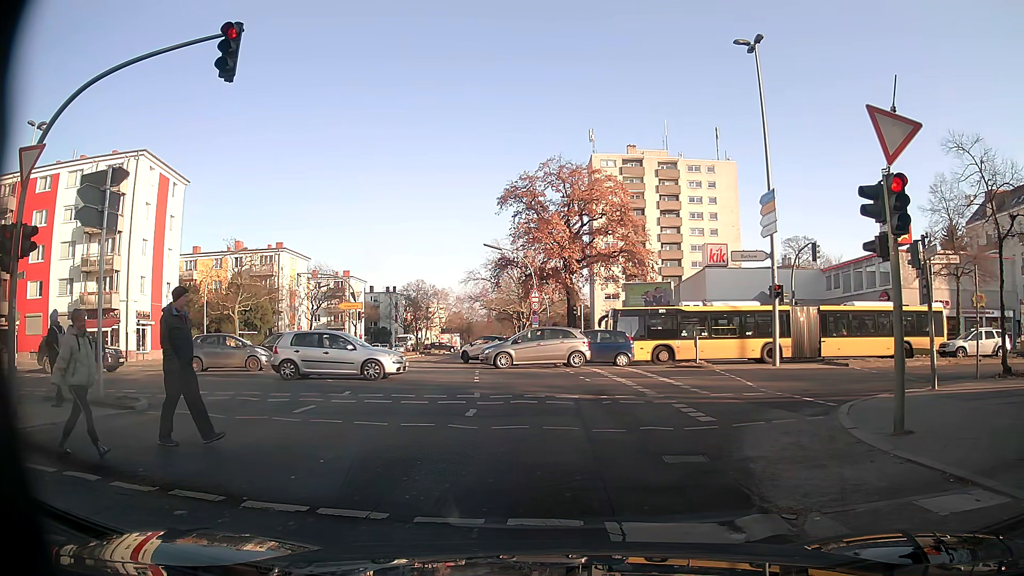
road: secondary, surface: asphalt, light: Day
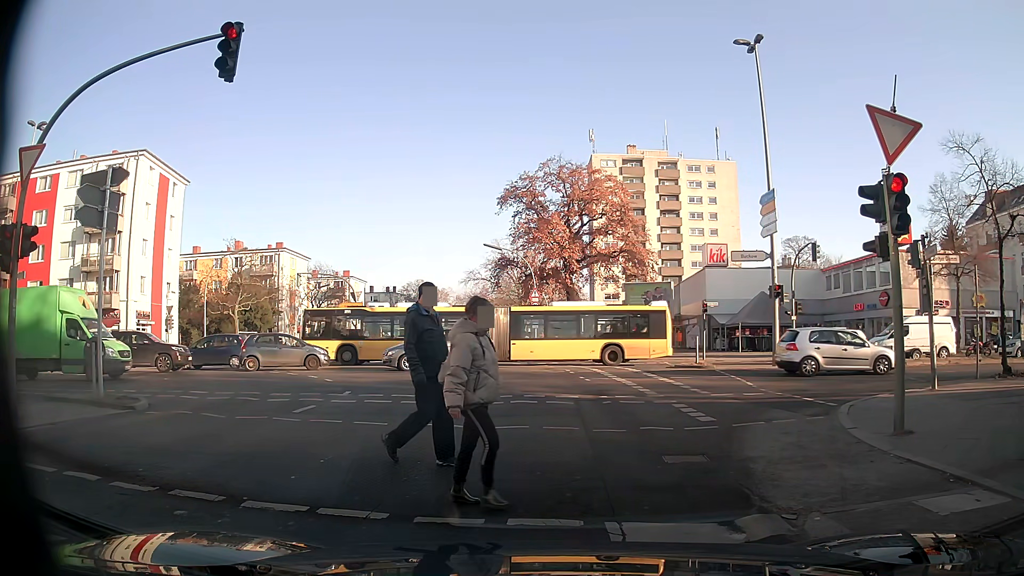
(0.0, 0.0) m; 0°
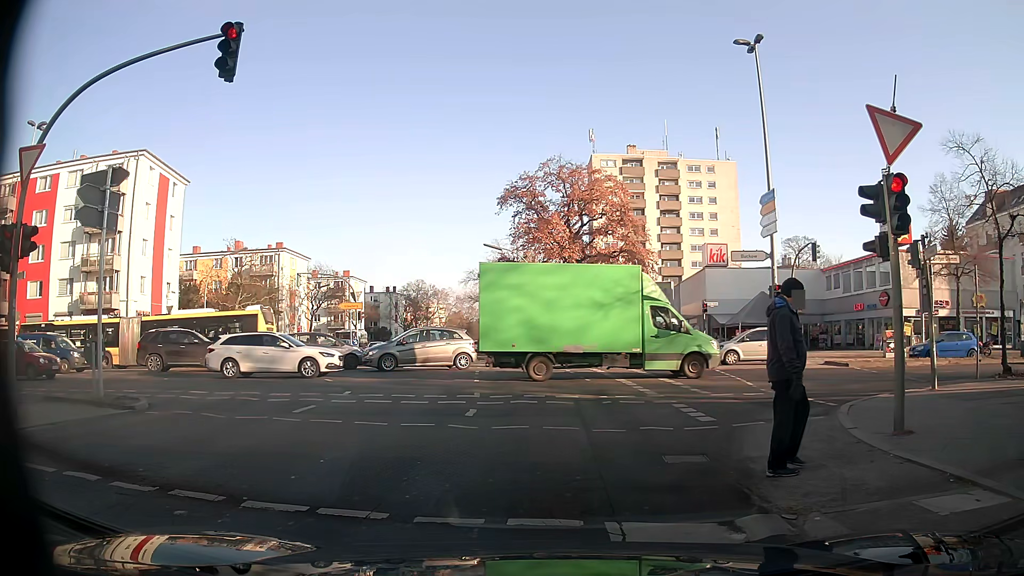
(0.0, 0.0) m; 0°
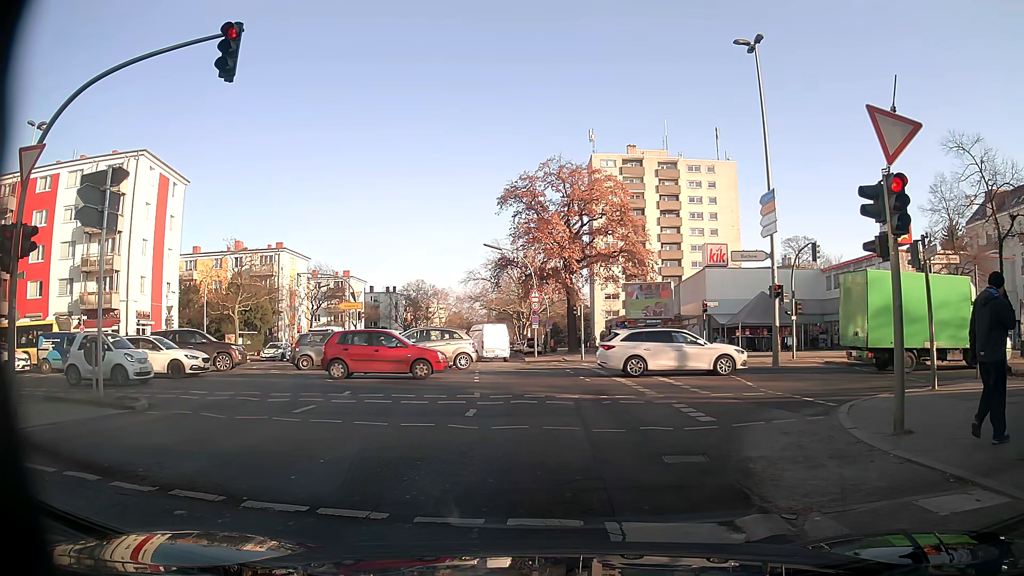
(0.0, 0.0) m; 0°
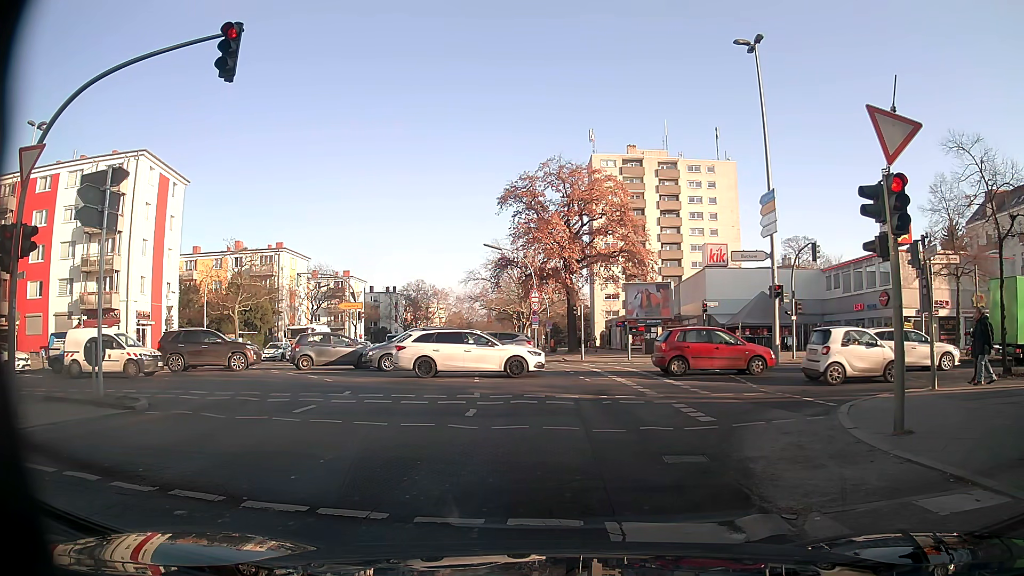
(0.0, 0.0) m; 0°
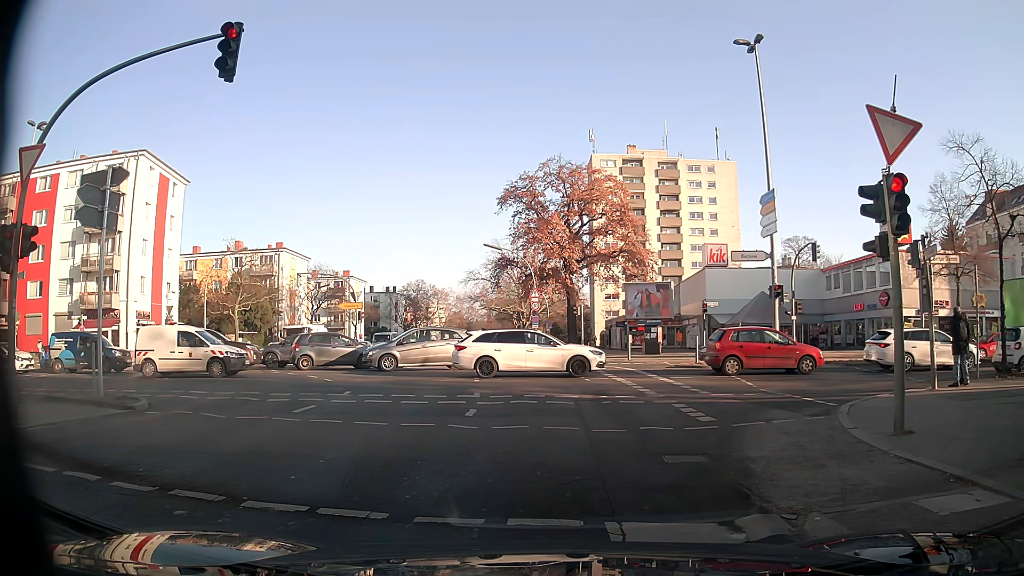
(0.0, 0.0) m; 0°
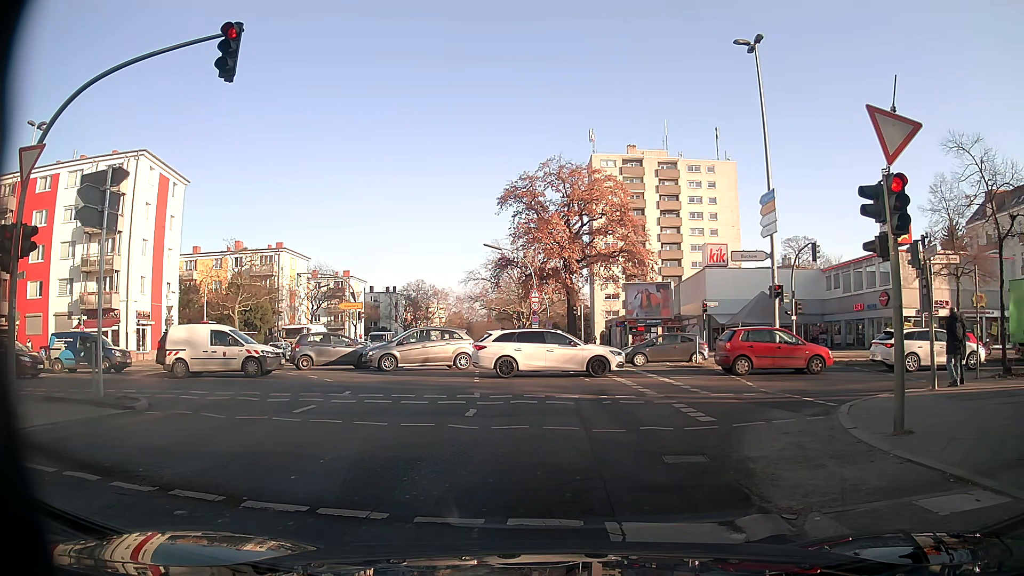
(0.0, 0.0) m; 0°
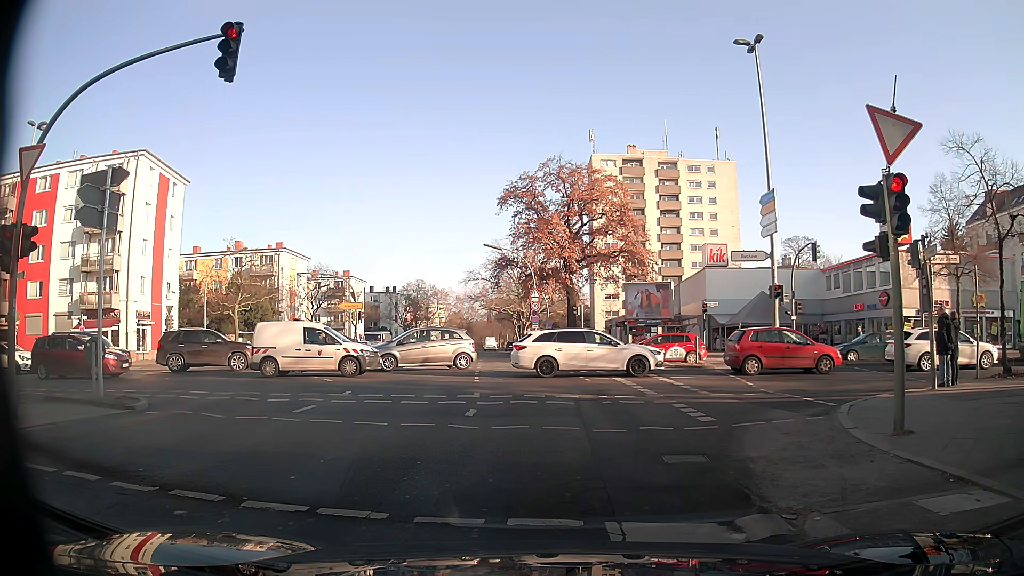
(0.0, 0.0) m; 0°
